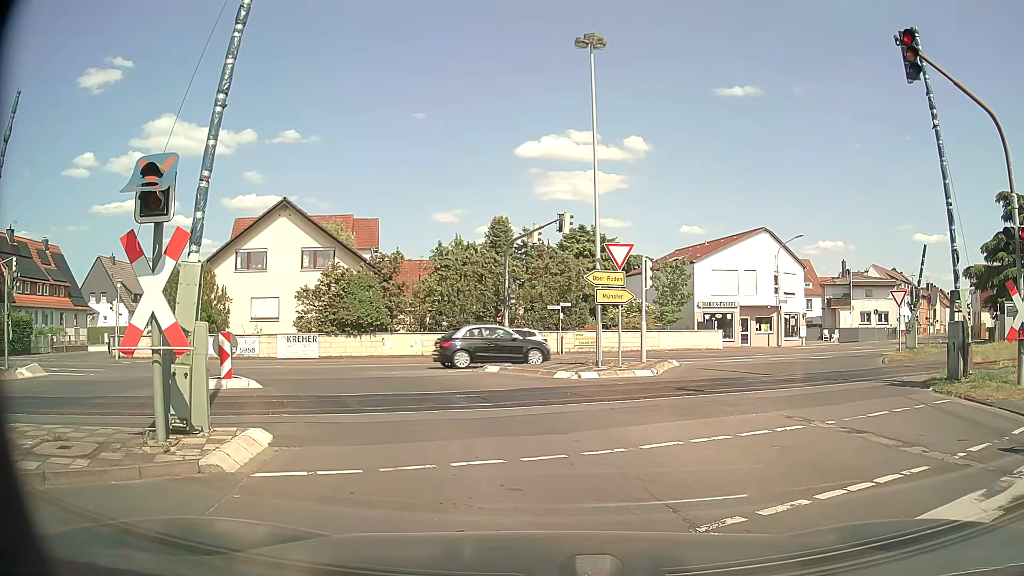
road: secondary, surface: asphalt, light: Day
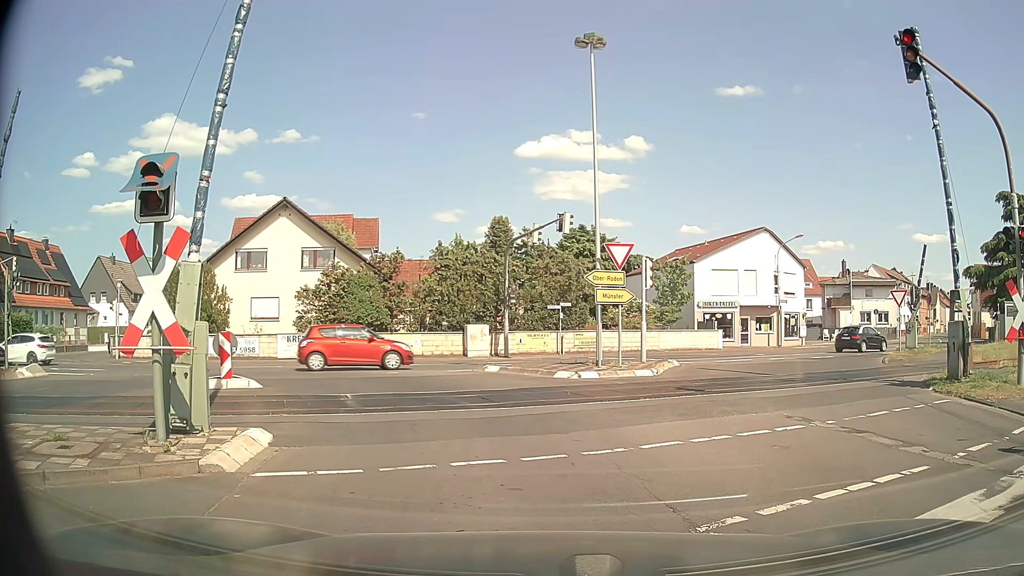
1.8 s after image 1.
(0.0, 0.0) m; 0°
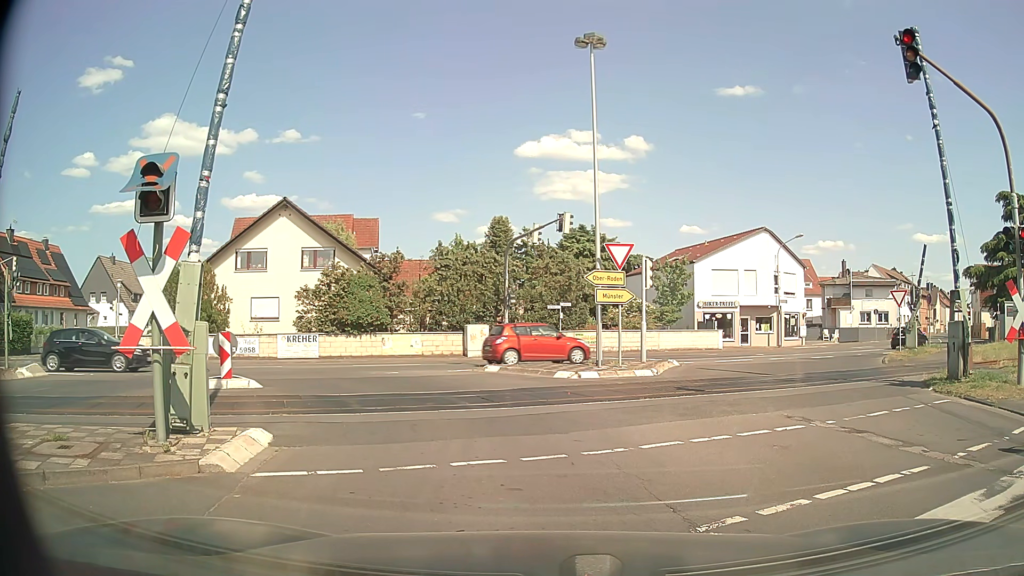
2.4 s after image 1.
(0.0, 0.0) m; 0°
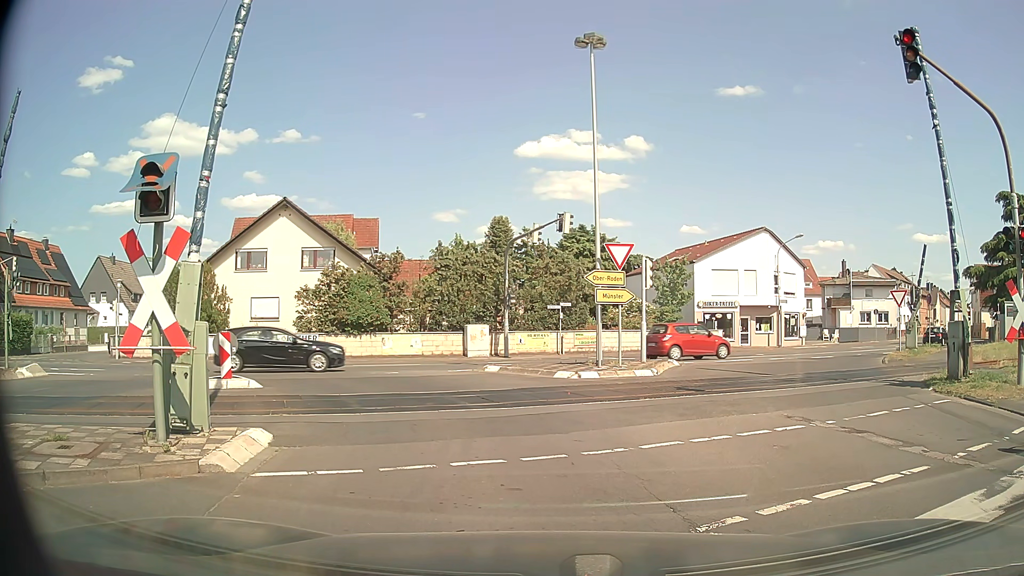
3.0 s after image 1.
(0.0, 0.0) m; 0°
